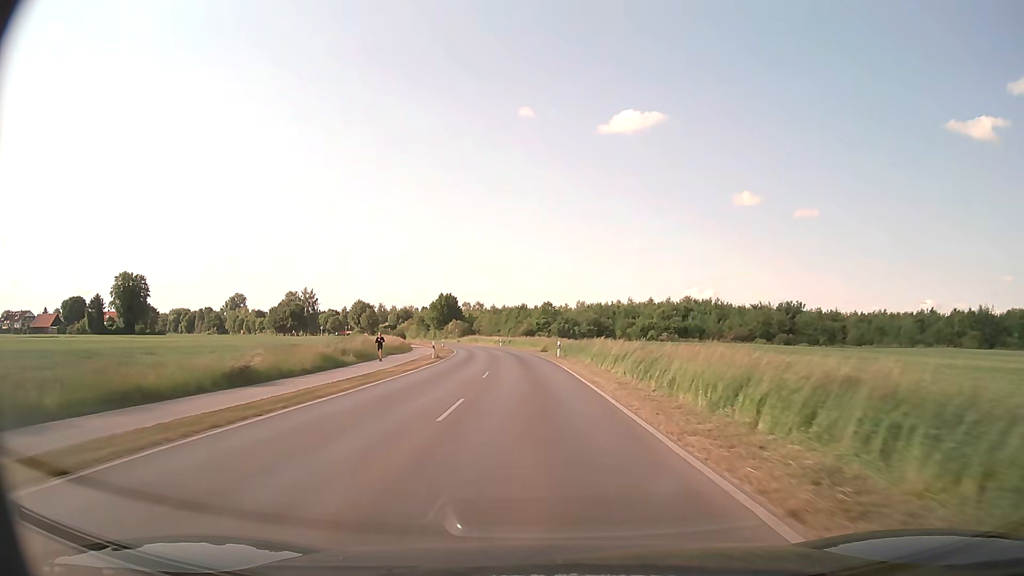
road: secondary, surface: asphalt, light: Day
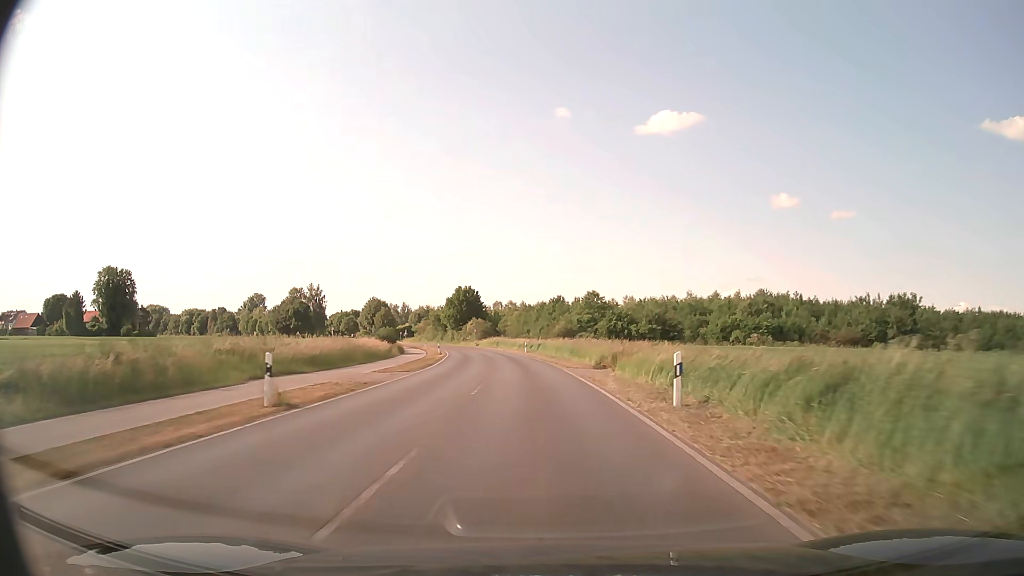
(-0.9, +30.5) m; -3°
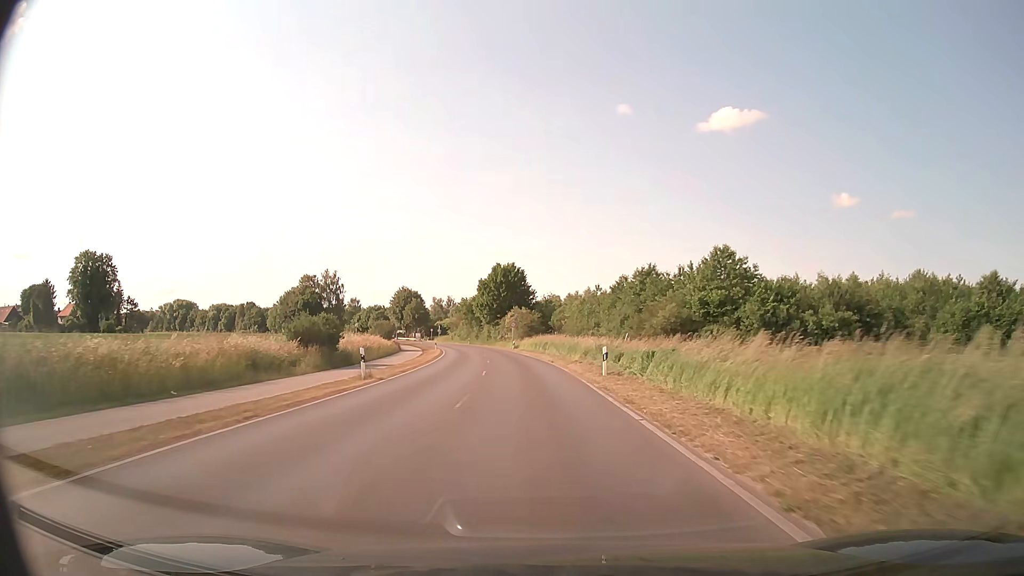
(-1.6, +40.1) m; -5°
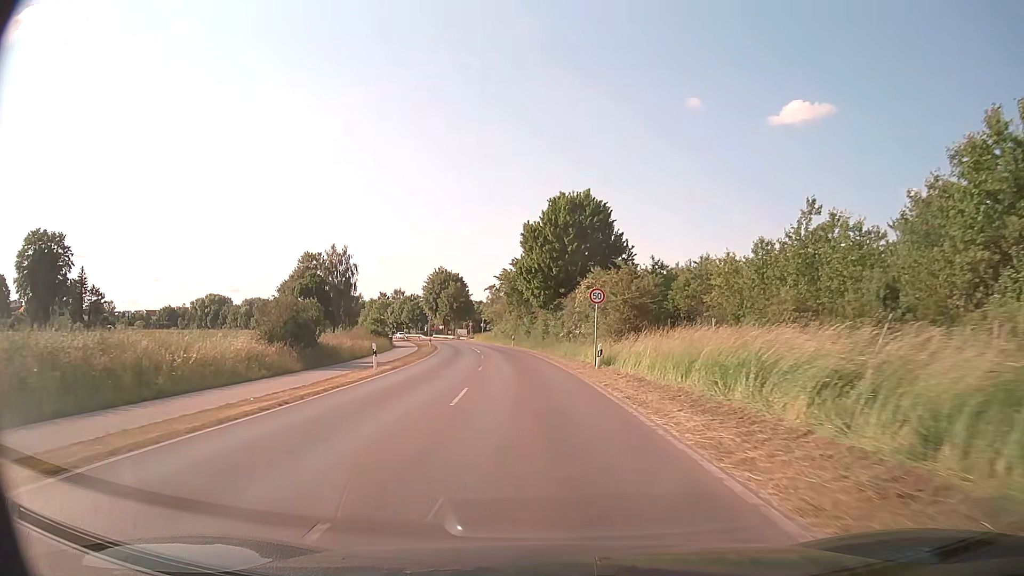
(-2.7, +47.2) m; -6°
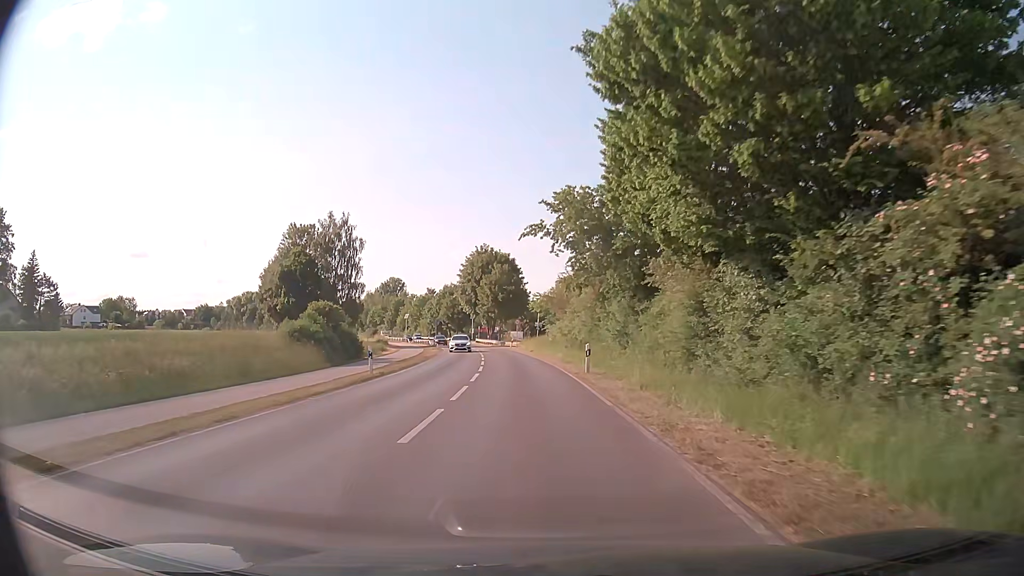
(-1.9, +39.8) m; -6°
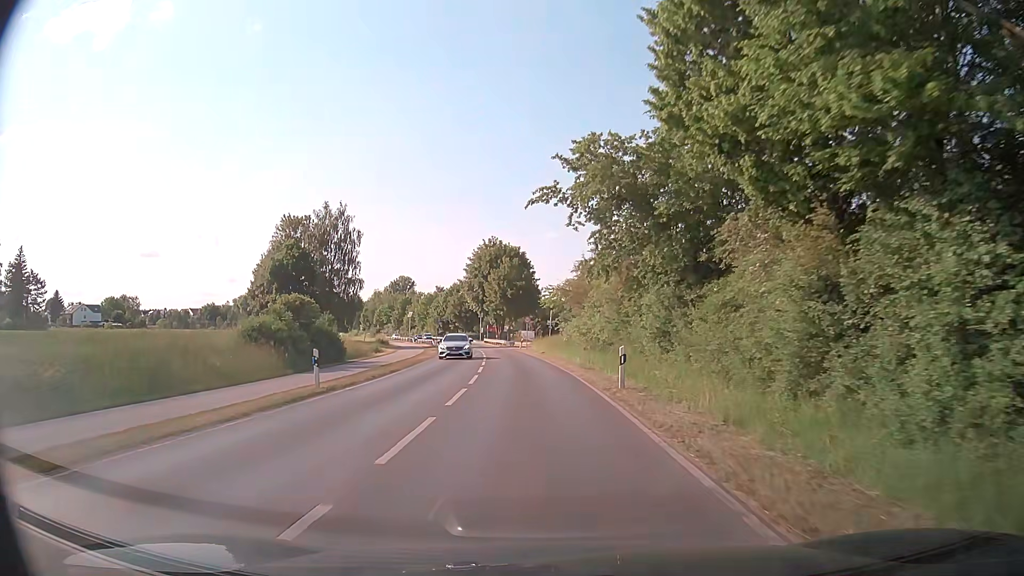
(-0.1, +7.3) m; -1°
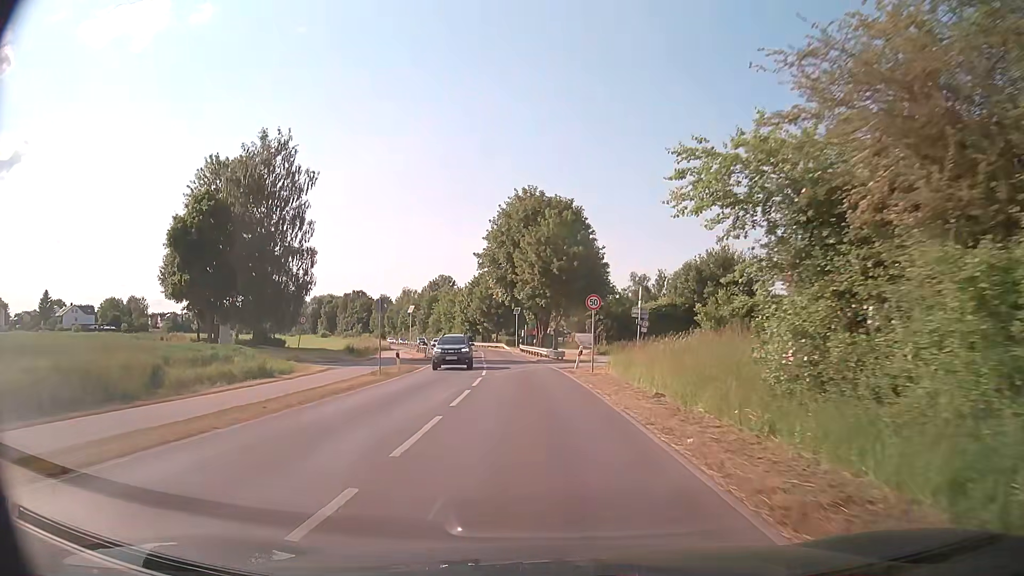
(-1.6, +35.4) m; -5°
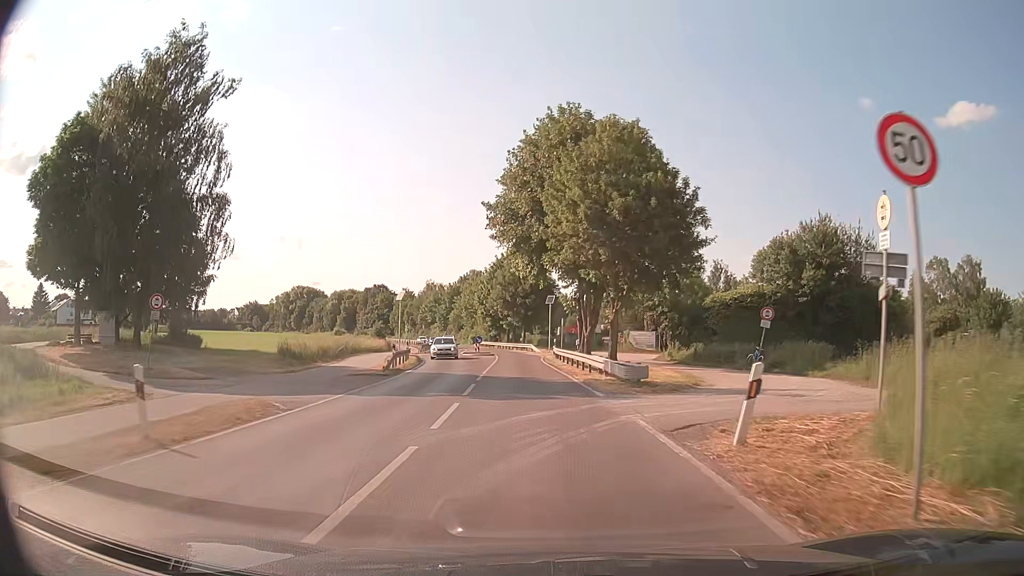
(-0.5, +21.8) m; -3°
(0, +10) (-1, +20) (-1, +30) (-1, +40) (-2, +50) (-3, +60) (-5, +70) (-7, +79) (-9, +89) (-12, +99) m
